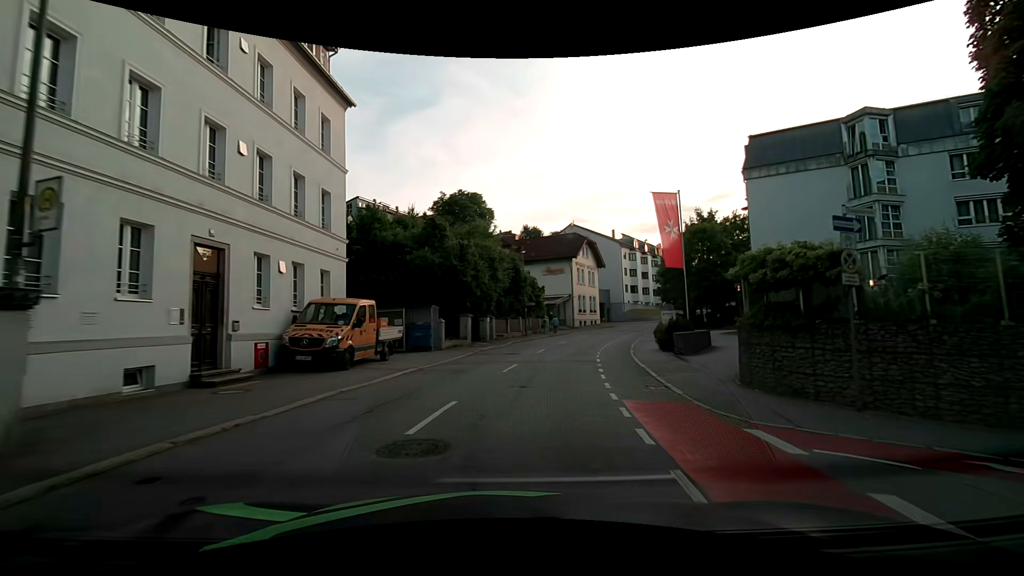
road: tertiary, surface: asphalt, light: Day
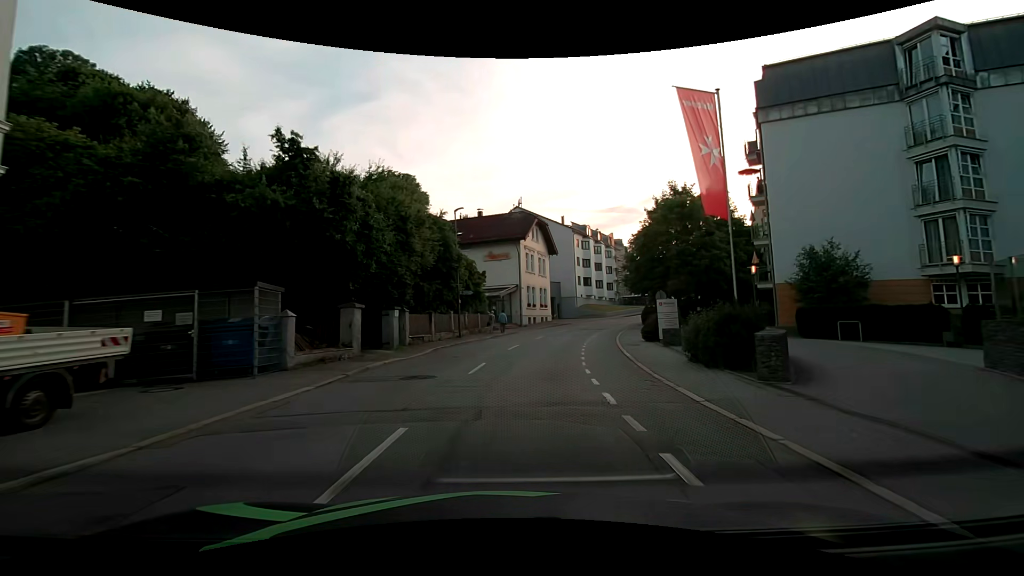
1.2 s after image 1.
(+0.9, +11.8) m; +8°
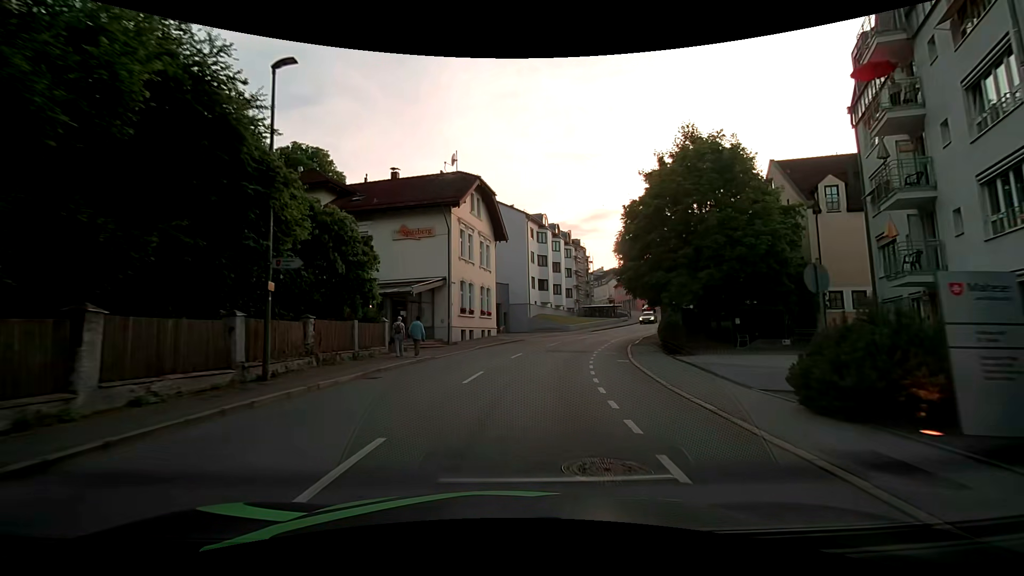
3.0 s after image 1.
(+0.9, +18.1) m; +6°
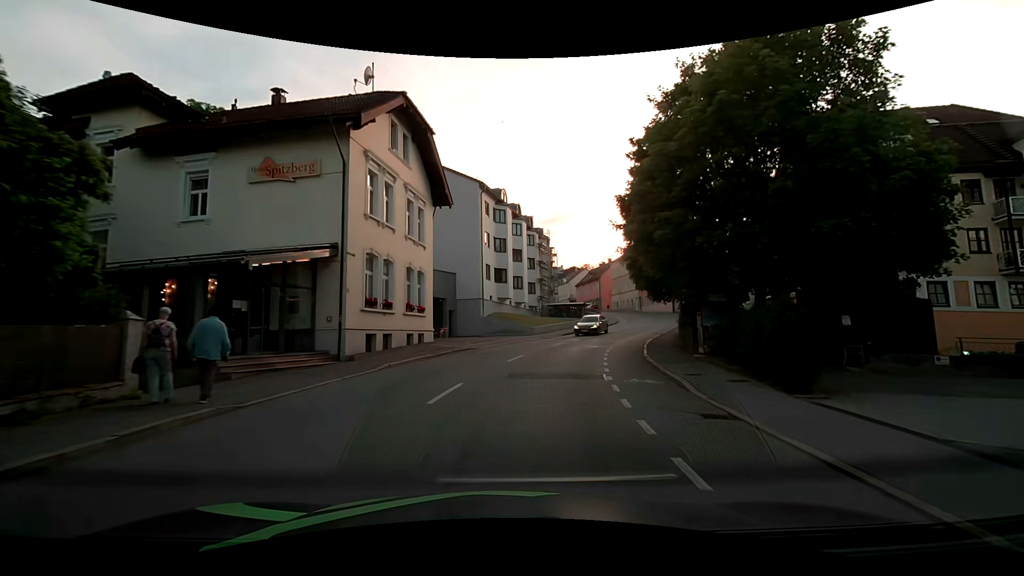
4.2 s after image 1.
(+0.7, +12.4) m; +5°
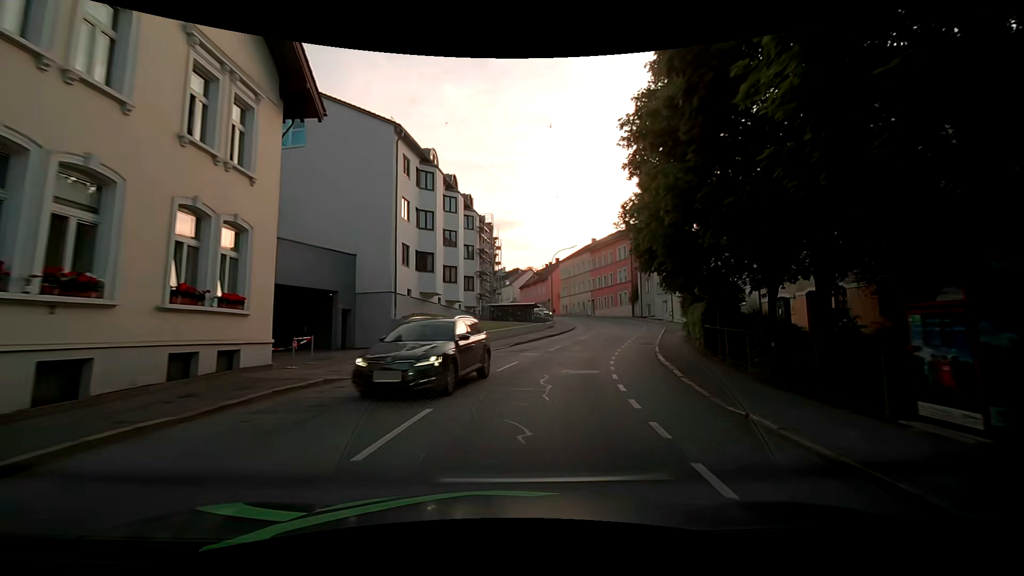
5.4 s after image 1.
(+0.7, +12.4) m; +7°
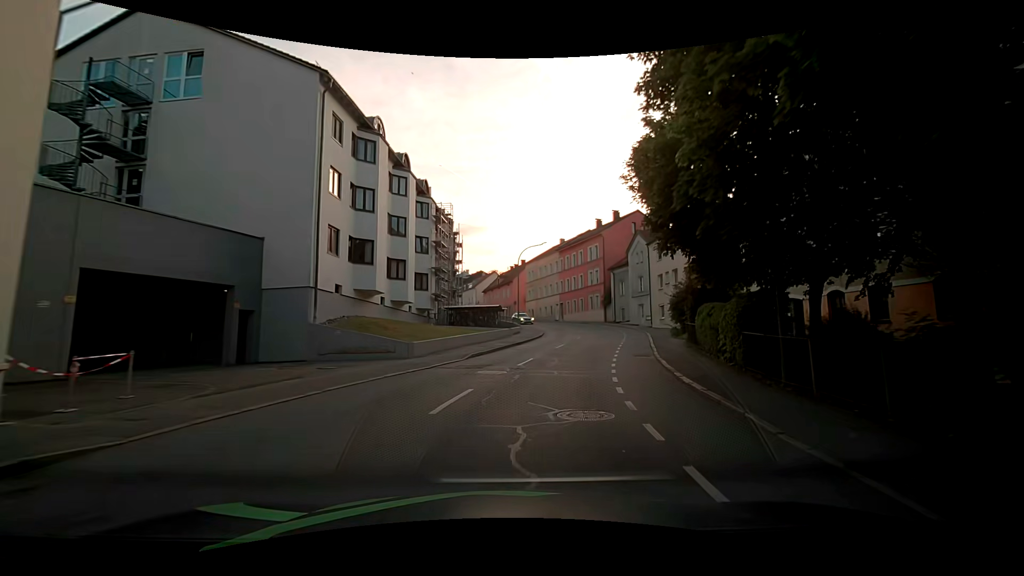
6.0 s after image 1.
(+0.2, +6.2) m; +4°
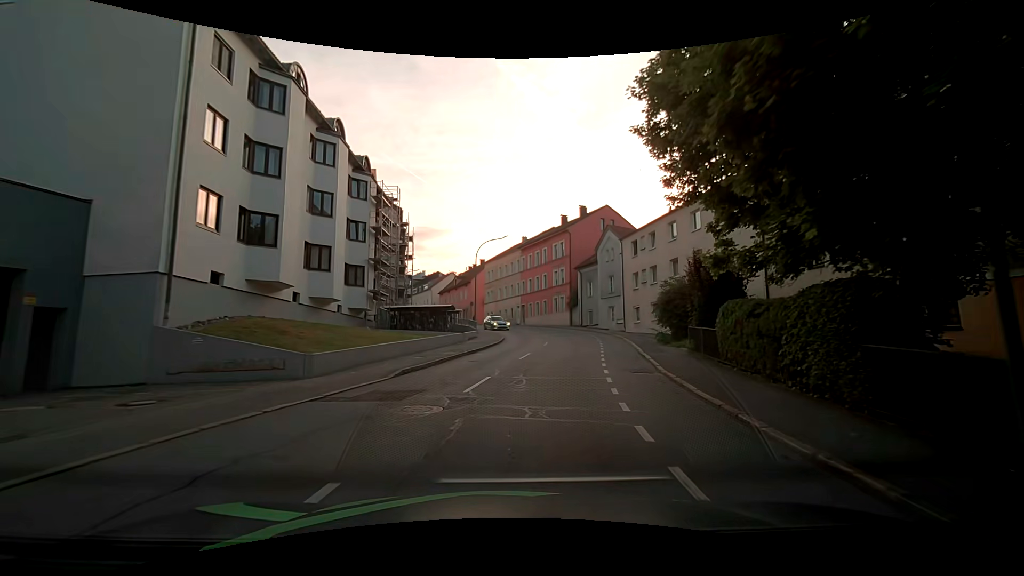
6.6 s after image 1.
(+0.2, +6.1) m; +5°
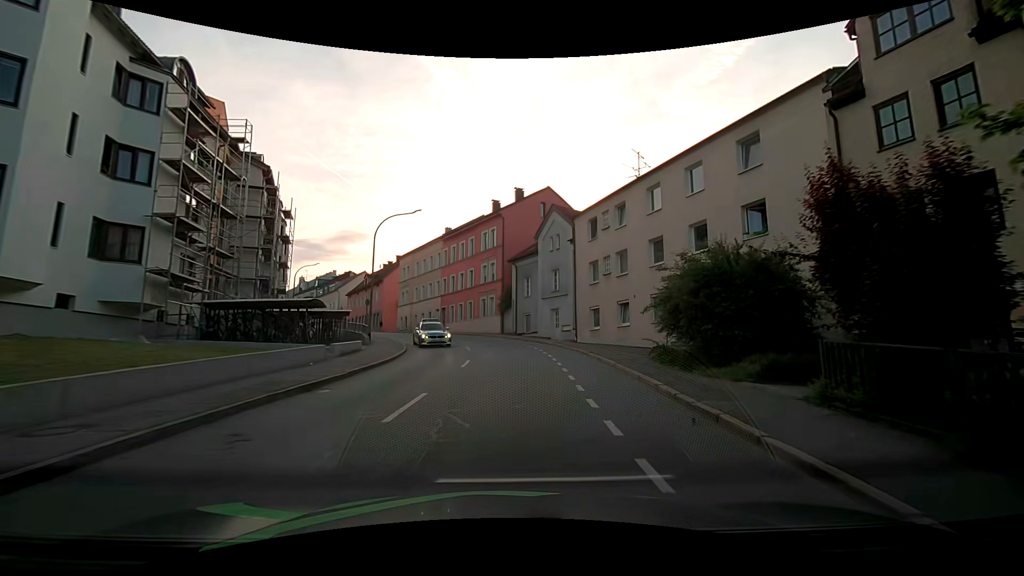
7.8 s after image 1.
(+0.9, +12.1) m; +8°
